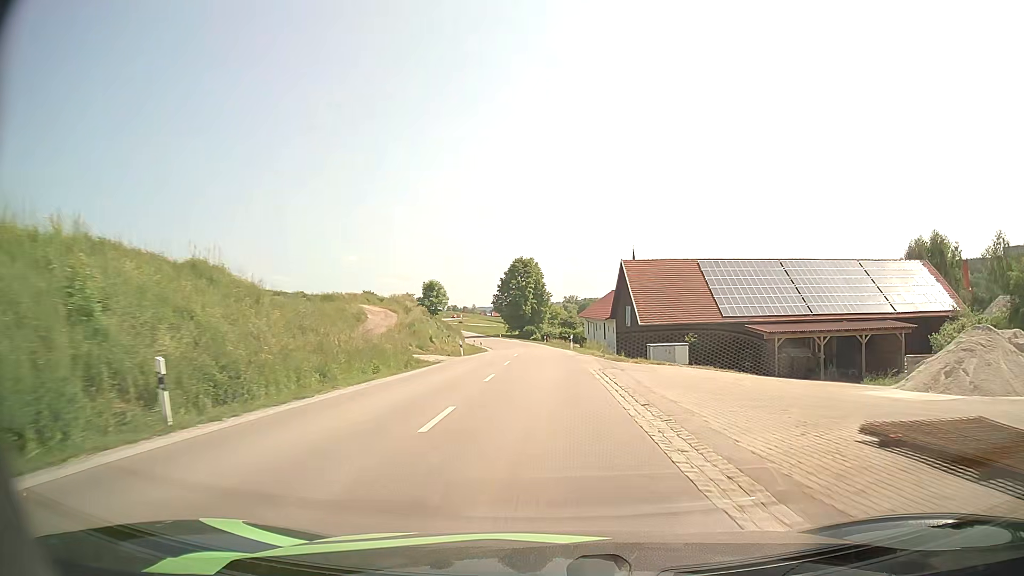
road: secondary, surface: asphalt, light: Day
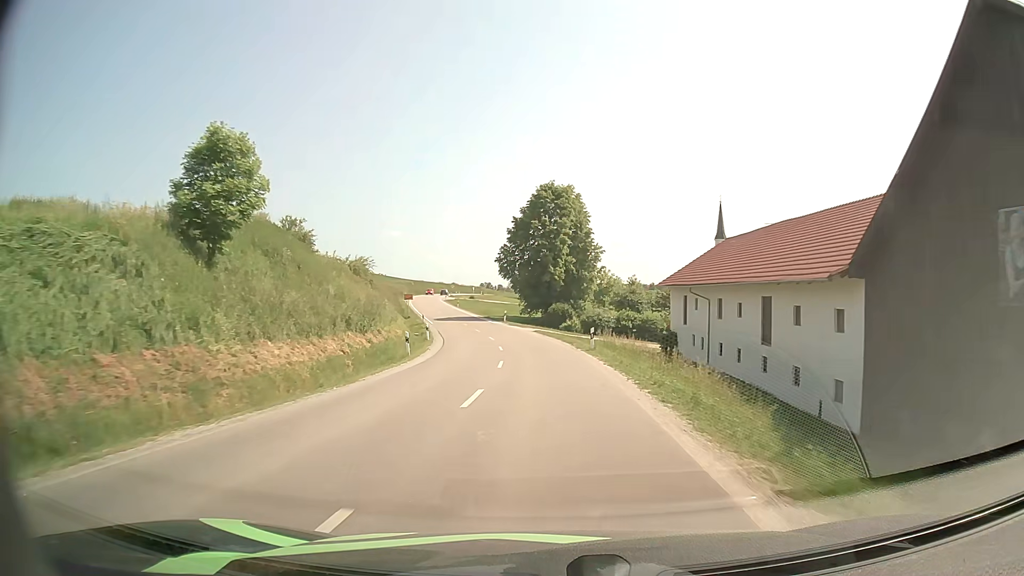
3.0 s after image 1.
(-0.7, +52.3) m; -3°
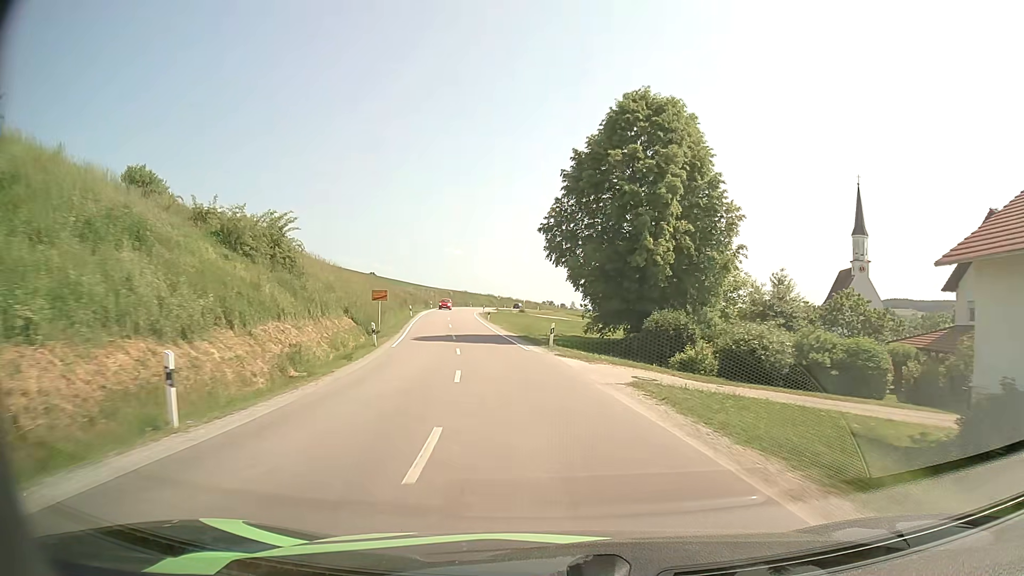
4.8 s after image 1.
(-1.3, +32.4) m; -5°
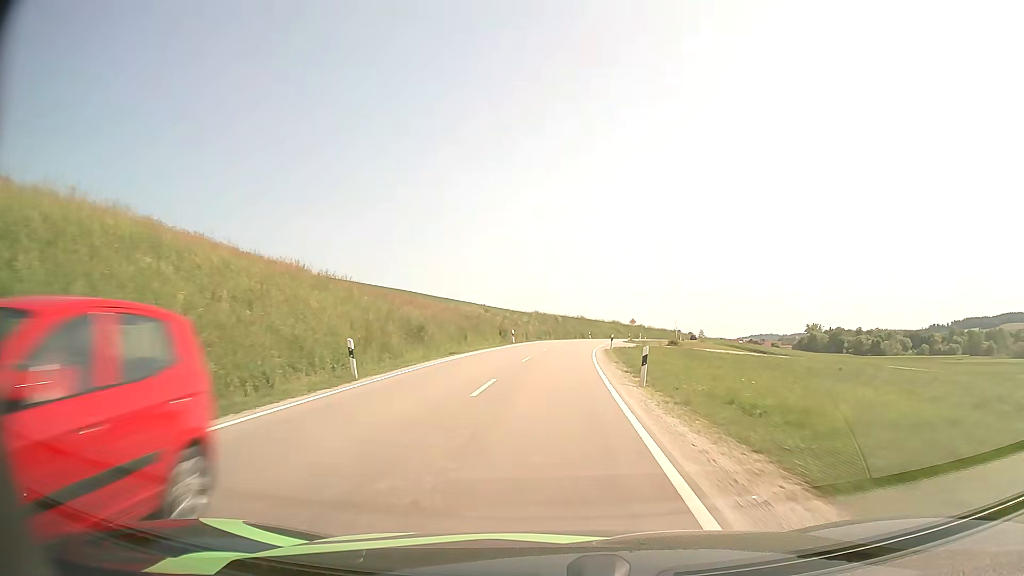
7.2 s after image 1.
(-4.6, +44.5) m; -11°
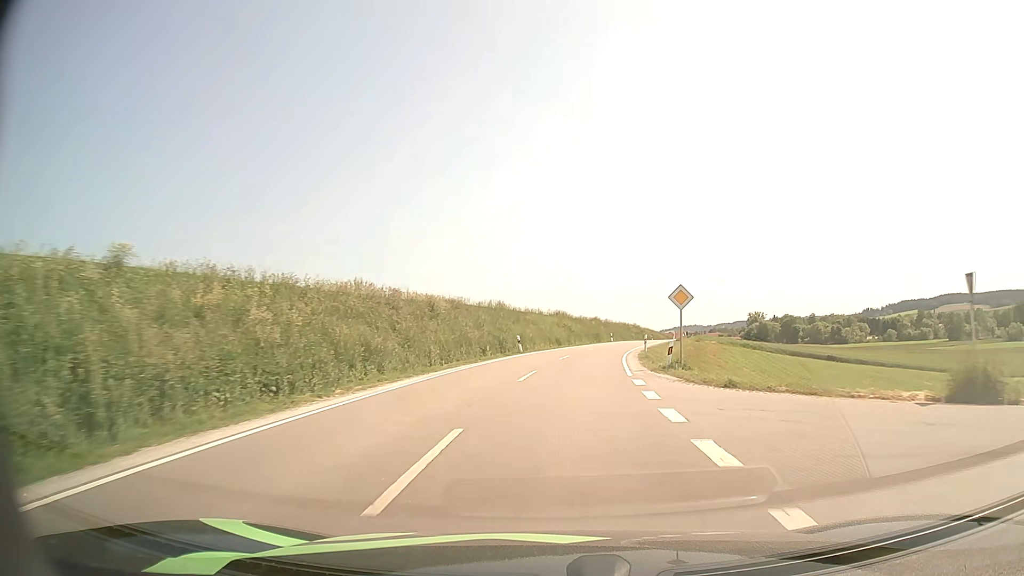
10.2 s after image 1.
(+2.8, +55.9) m; +7°
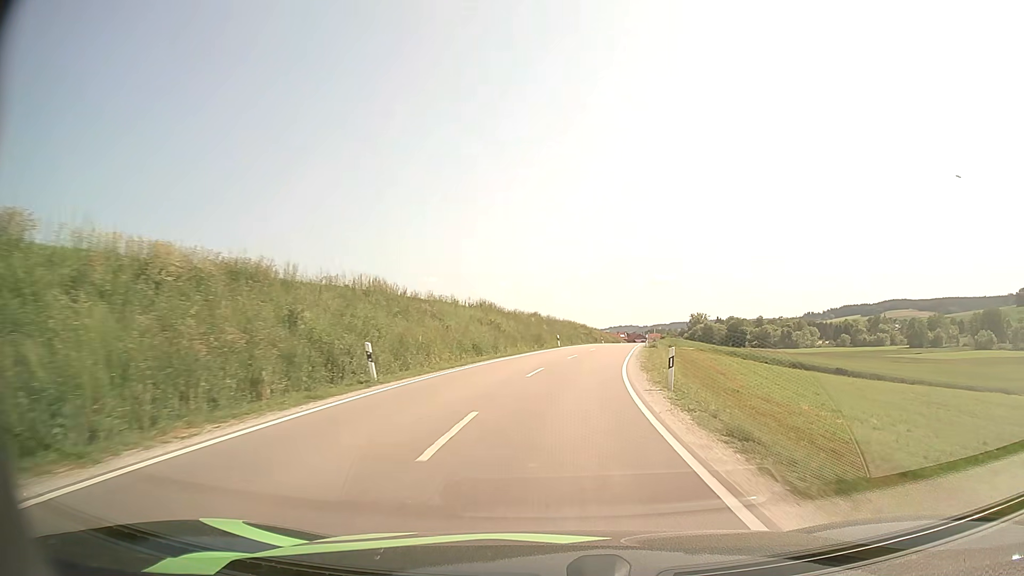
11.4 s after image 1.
(+0.9, +22.0) m; +5°
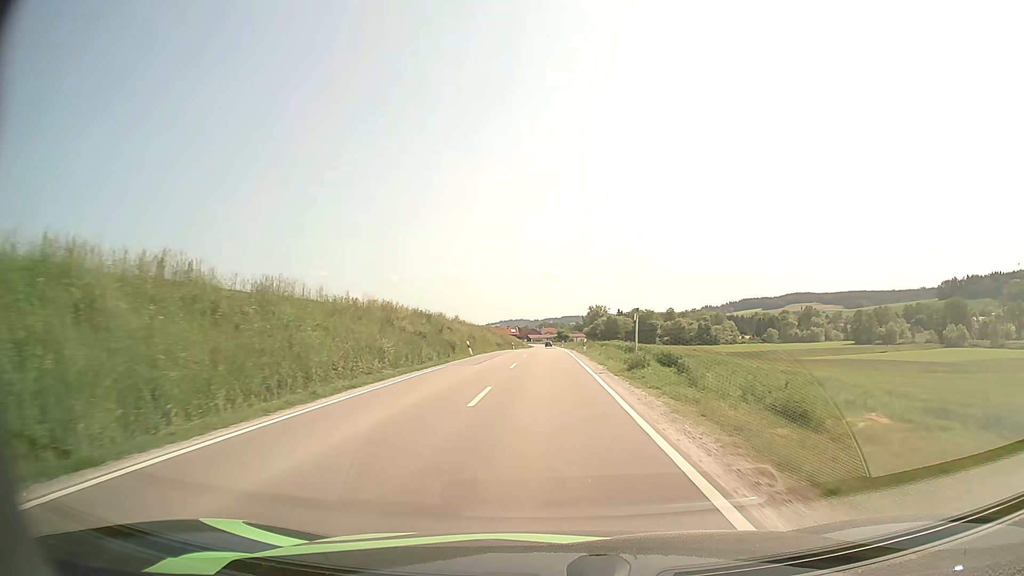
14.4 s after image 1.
(+5.8, +55.2) m; +10°
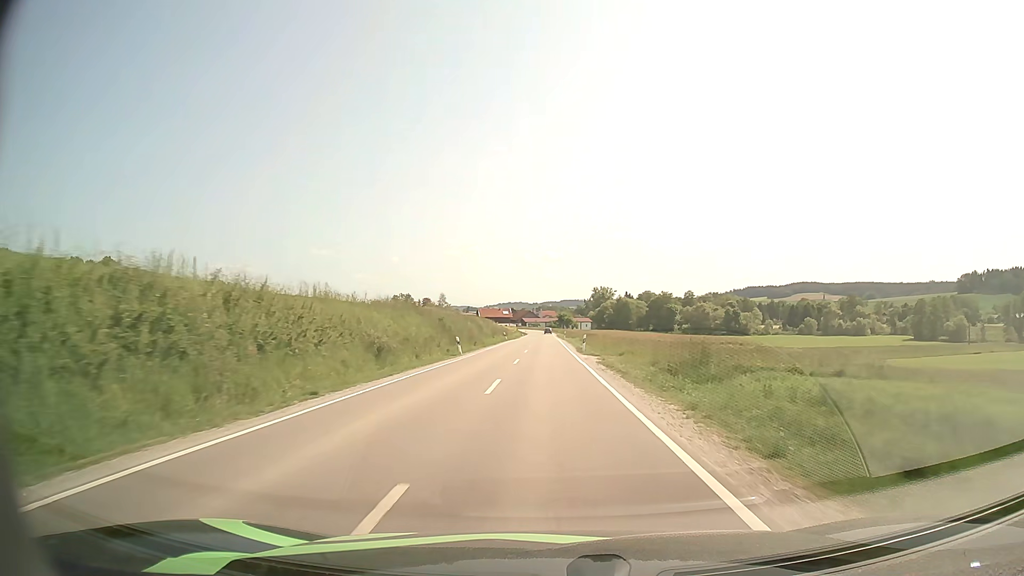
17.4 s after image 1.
(-0.3, +58.3) m; 0°
(0, +10) (0, +20) (0, +30) (0, +40) (0, +50) (0, +60) (0, +70) (0, +80) (0, +90) (0, +100) m
